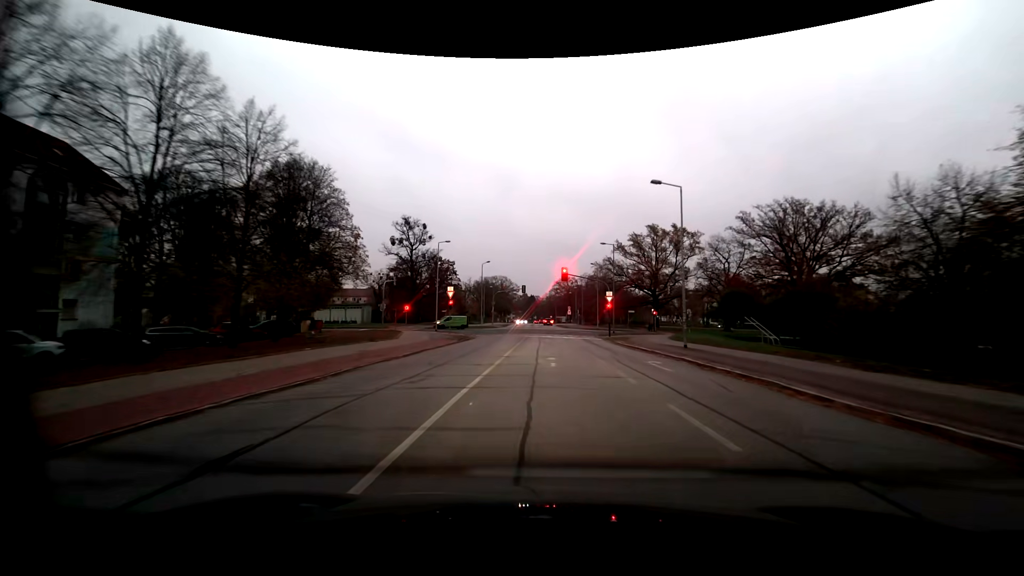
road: residential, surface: asphalt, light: Dusk
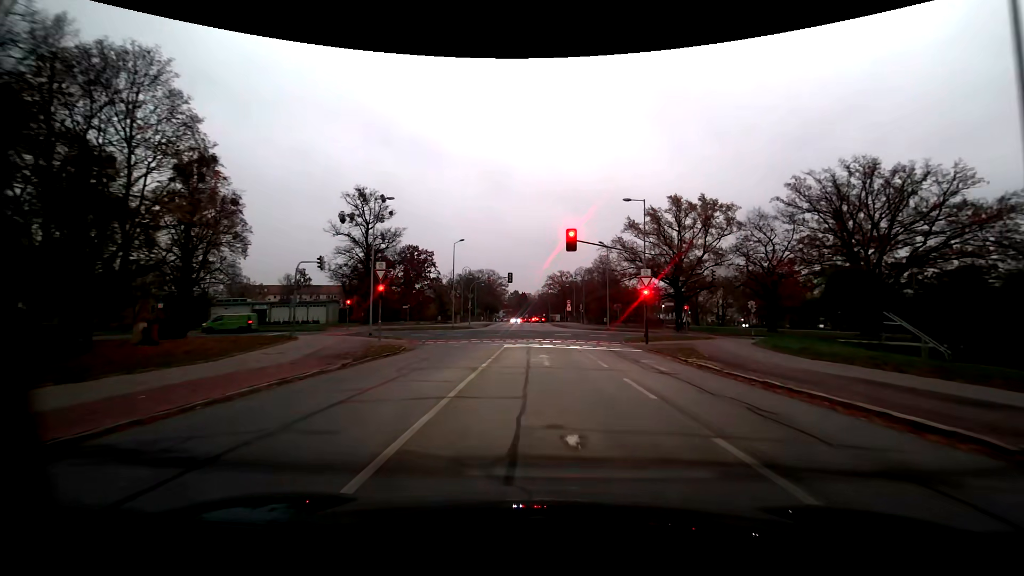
(+0.3, +20.0) m; +1°
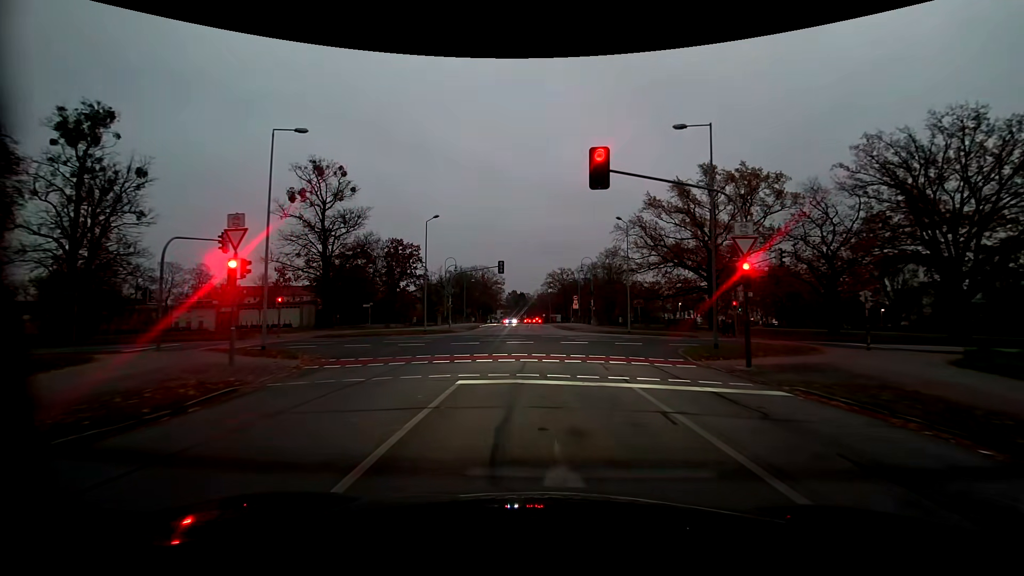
(0.0, +14.1) m; 0°
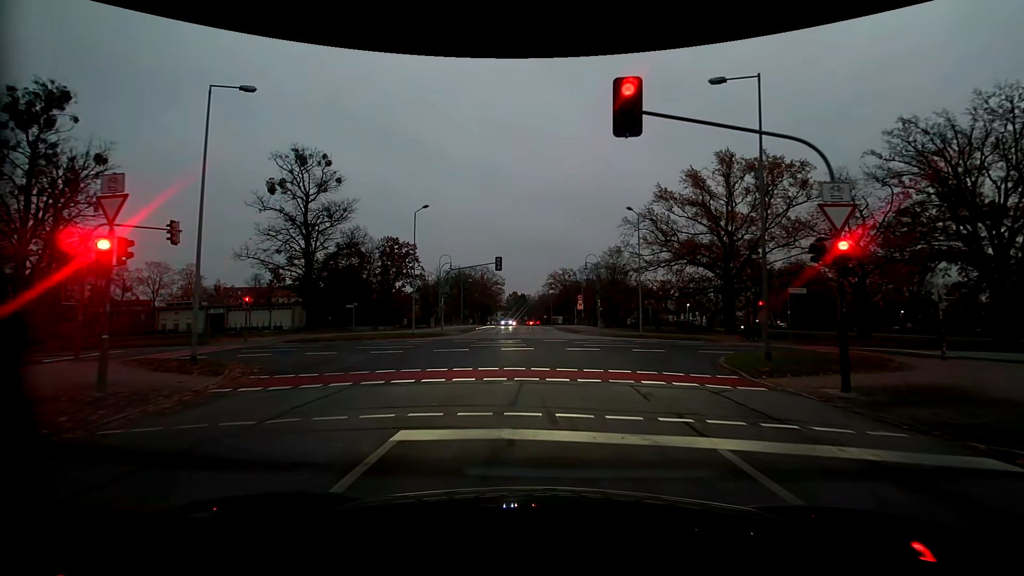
(0.0, +4.5) m; 0°
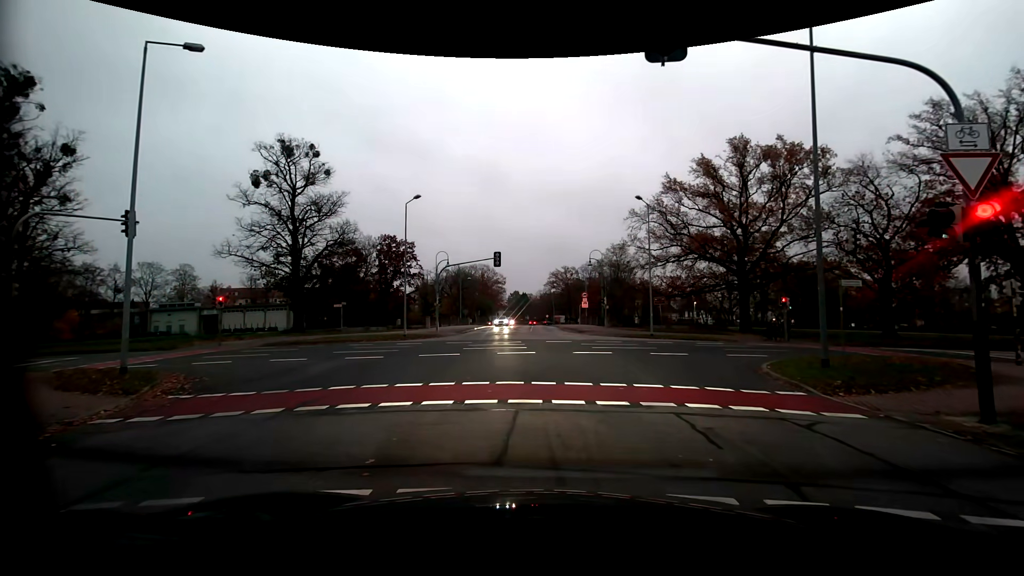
(0.0, +2.8) m; +1°
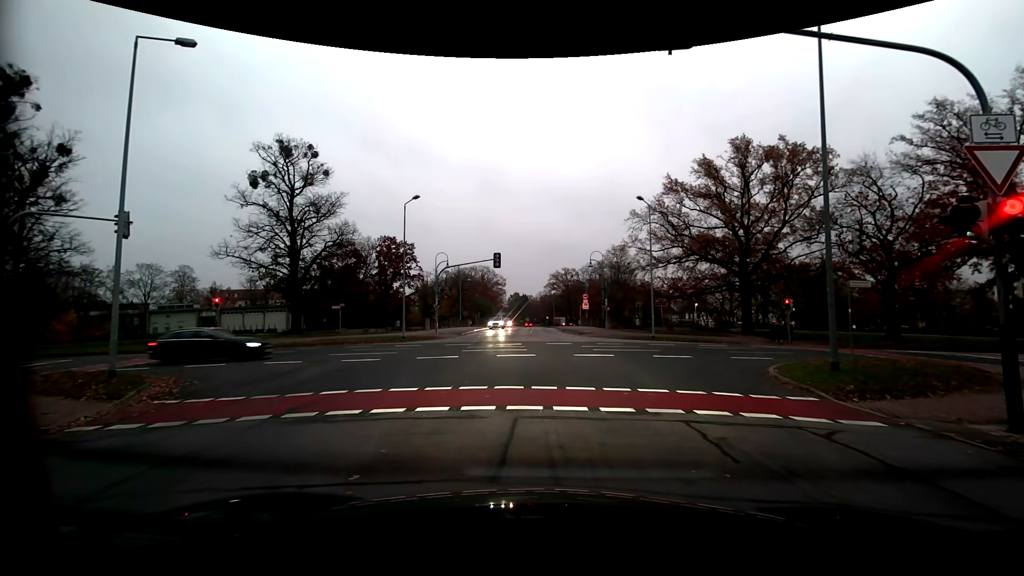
(0.0, +0.4) m; 0°
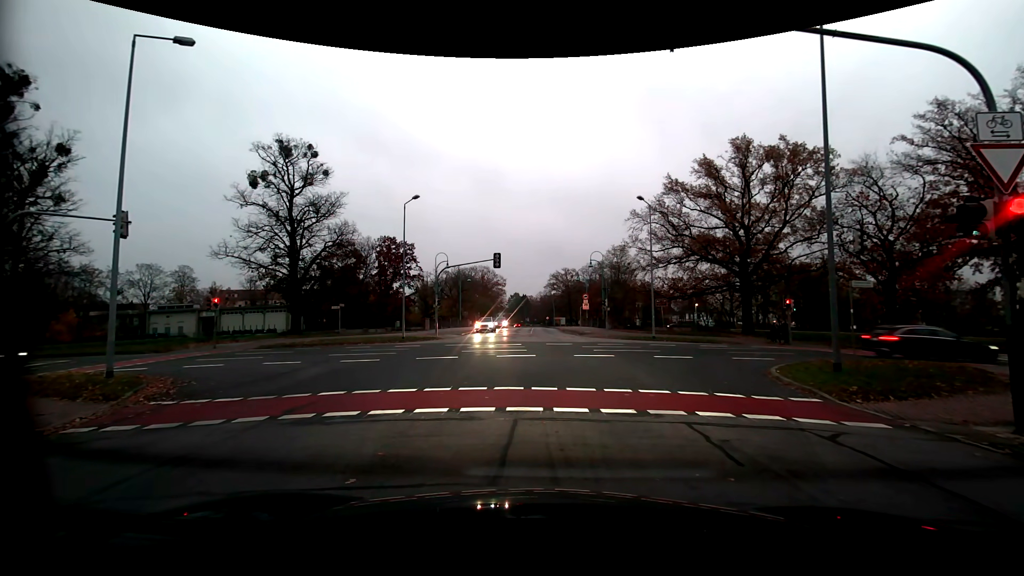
(0.0, +0.2) m; 0°
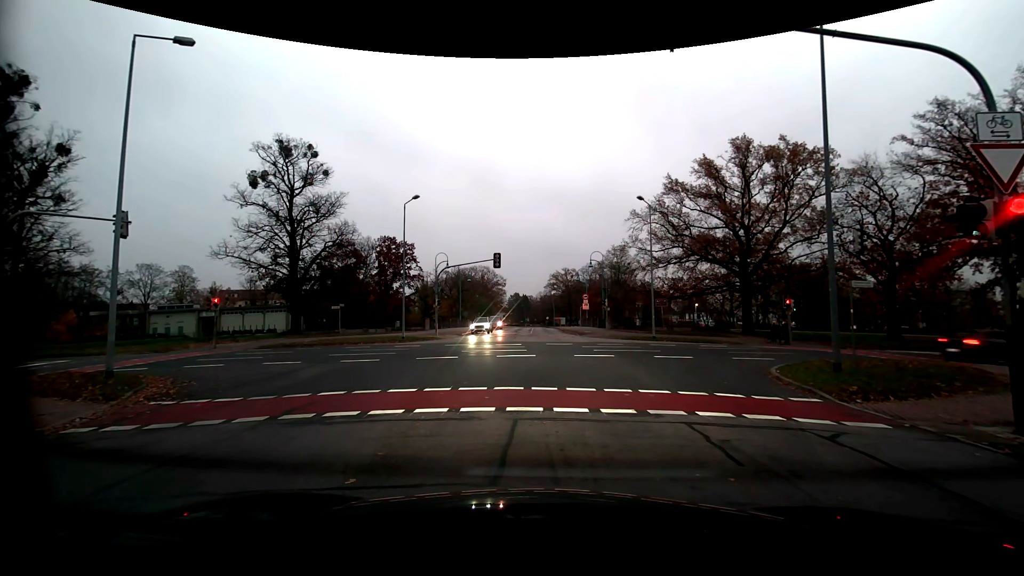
(0.0, 0.0) m; 0°
